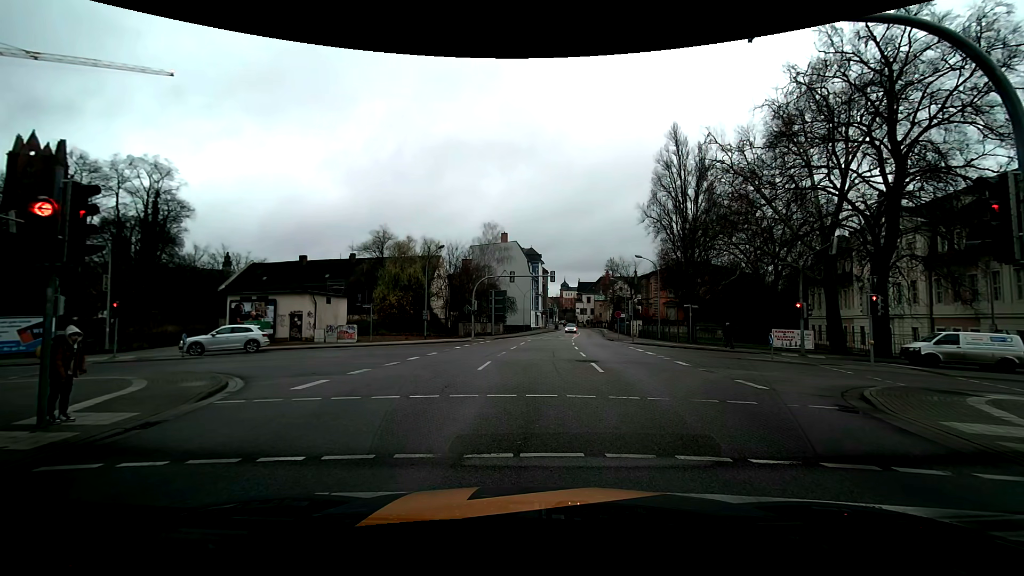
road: primary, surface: asphalt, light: Day
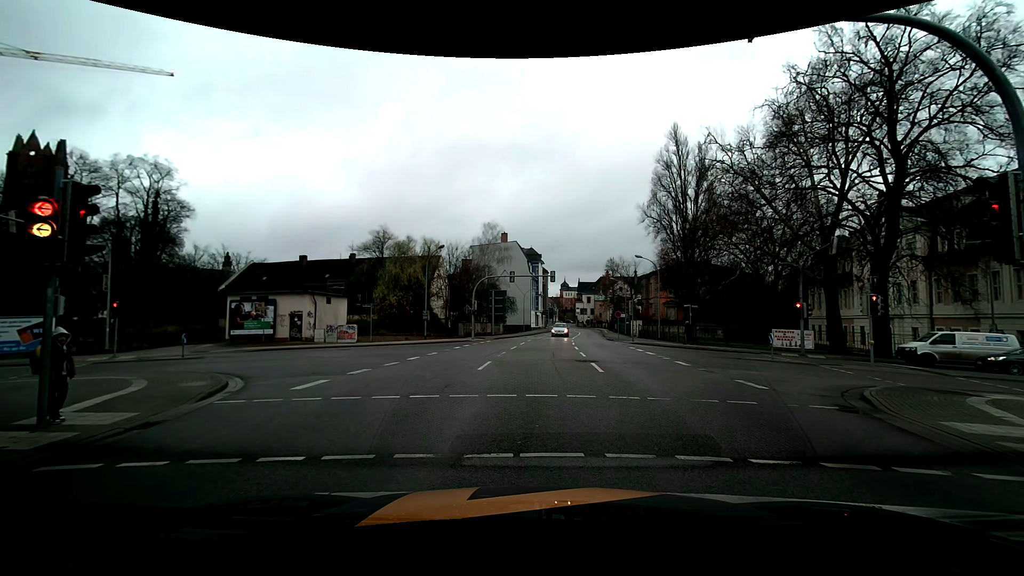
(0.0, 0.0) m; 0°
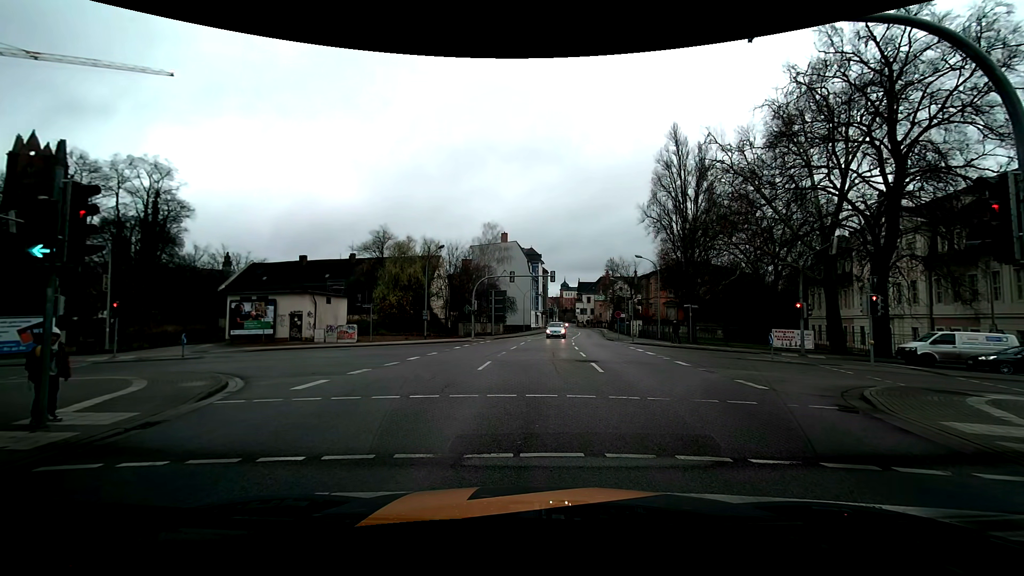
(0.0, 0.0) m; 0°
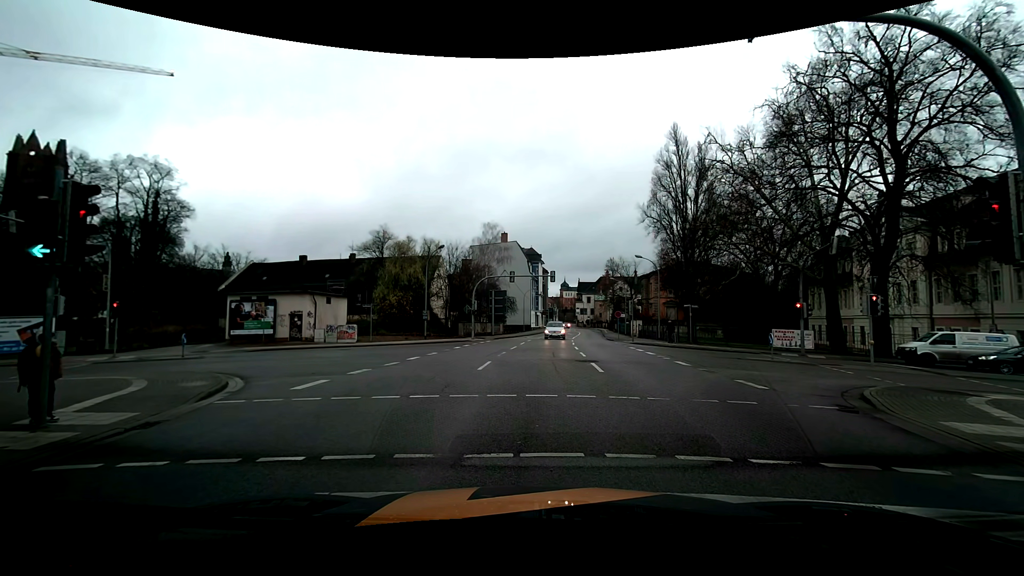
(0.0, 0.0) m; 0°
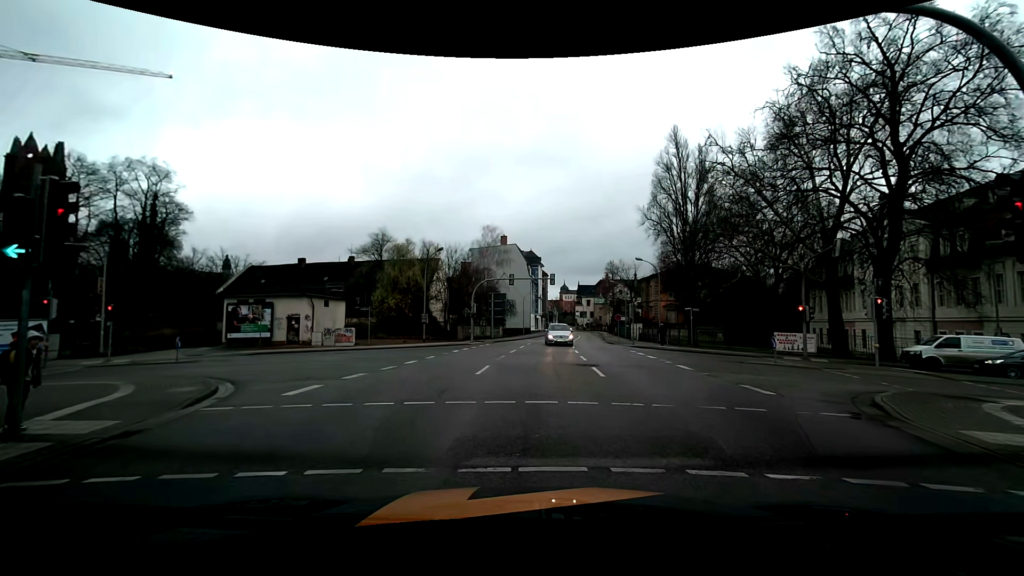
(0.0, +0.4) m; 0°
